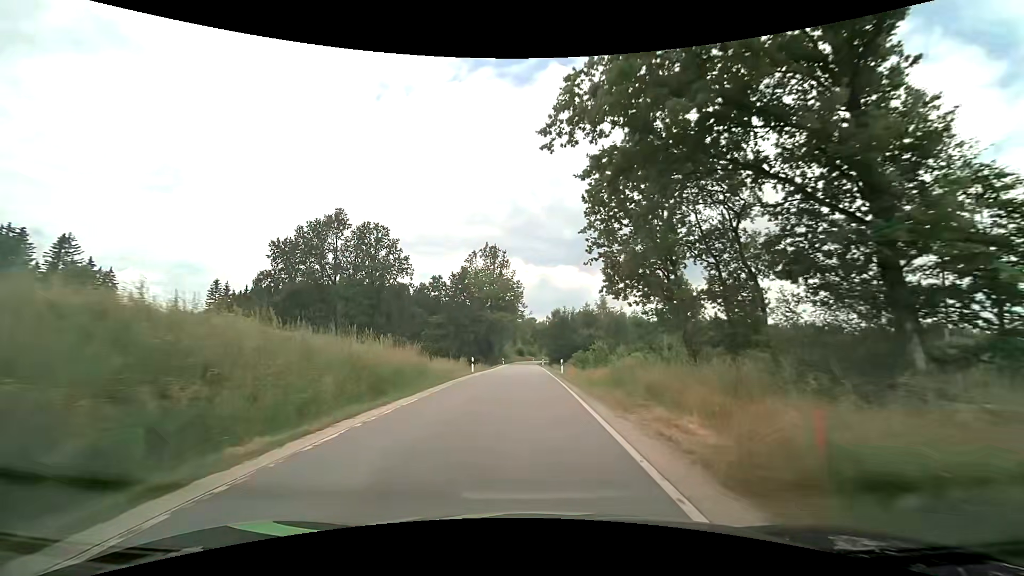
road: tertiary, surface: asphalt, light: Day
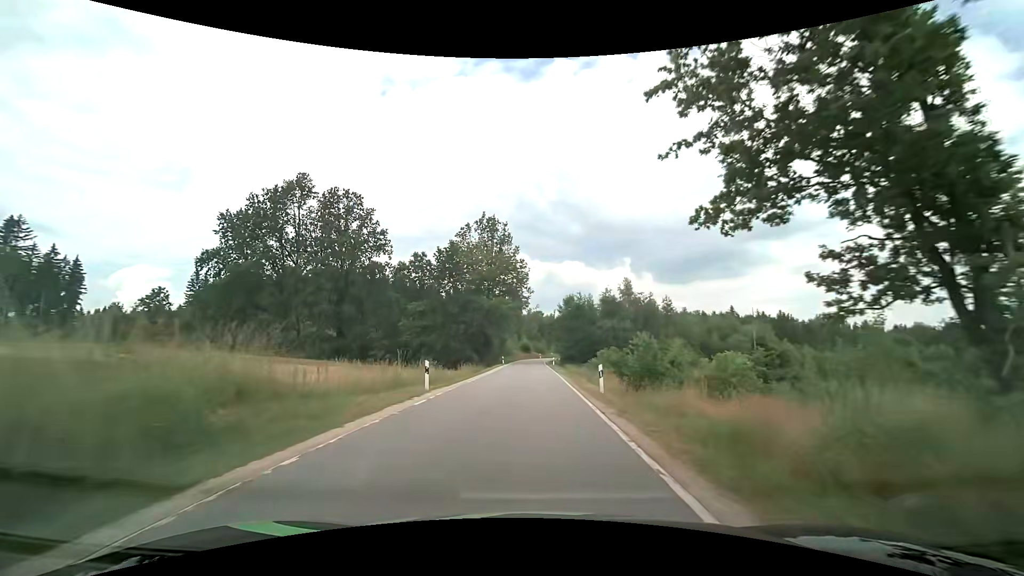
(-0.1, +16.7) m; -1°
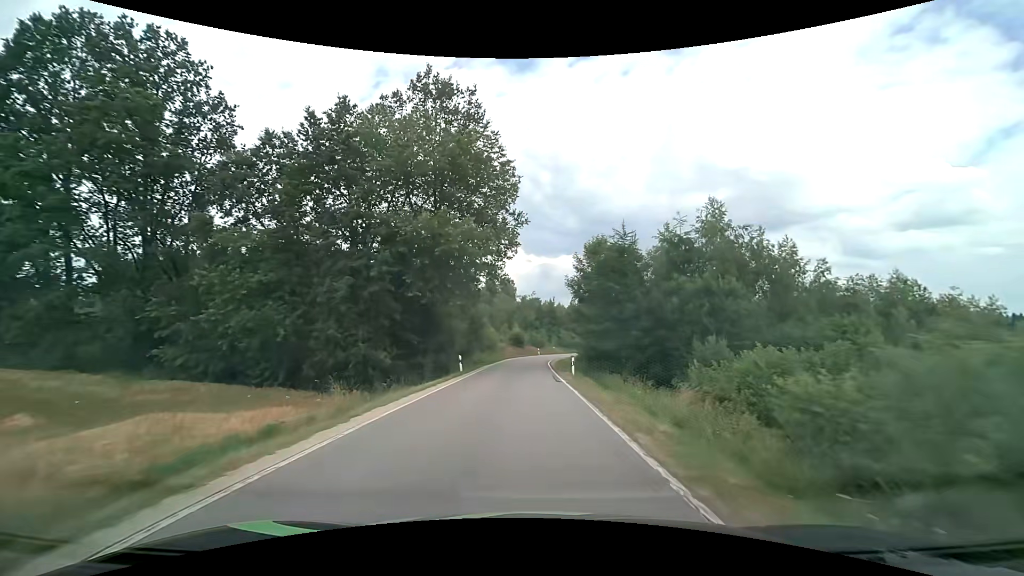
(+0.2, +34.7) m; +1°
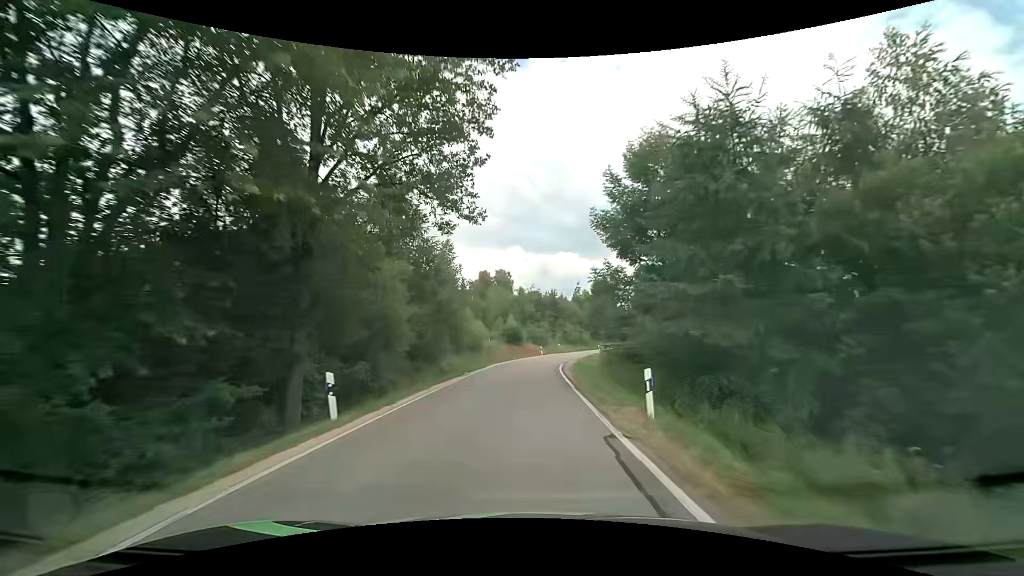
(0.0, +18.2) m; 0°
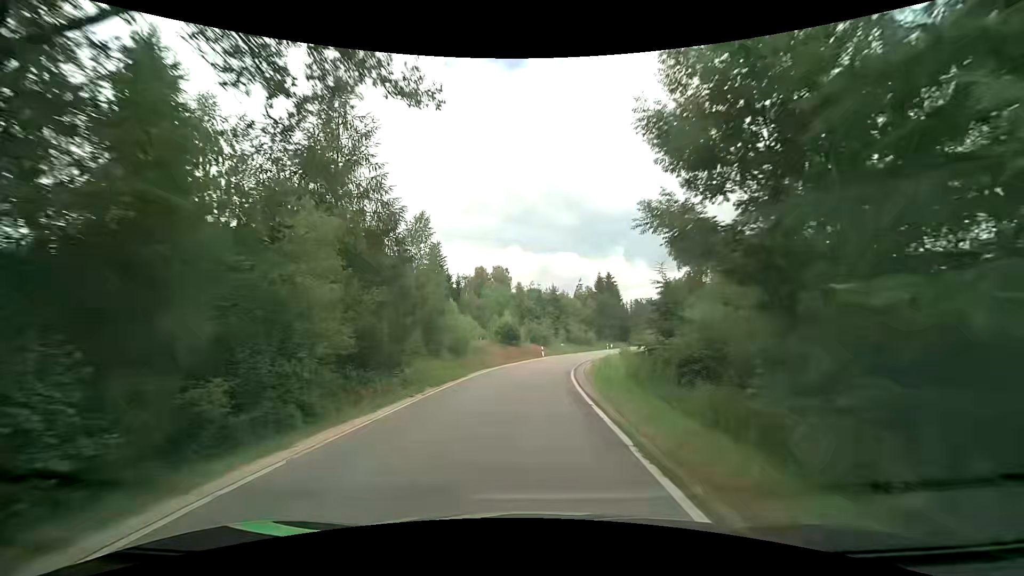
(0.0, +9.2) m; 0°
